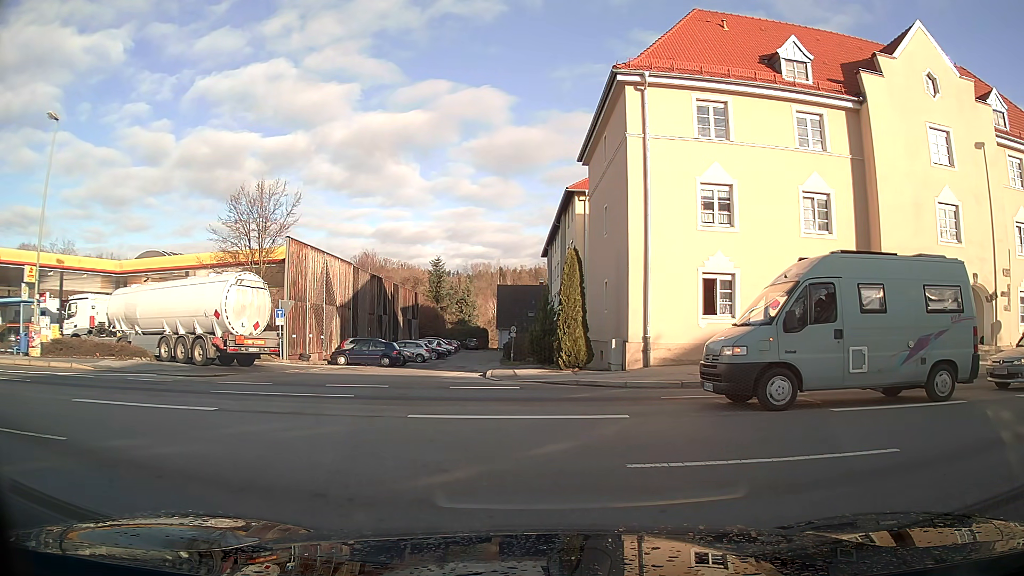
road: residential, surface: asphalt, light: Day
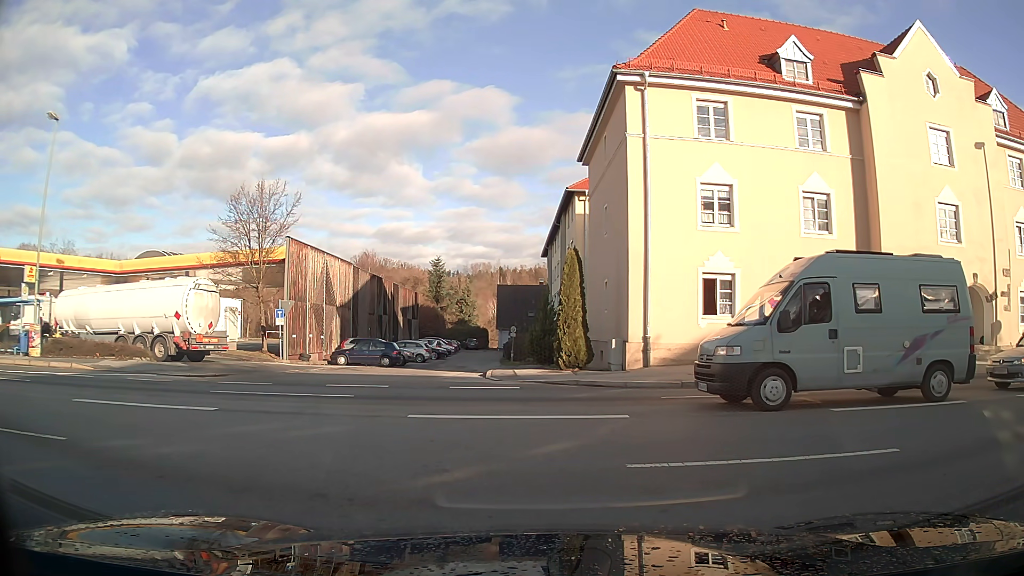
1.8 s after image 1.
(0.0, 0.0) m; 0°
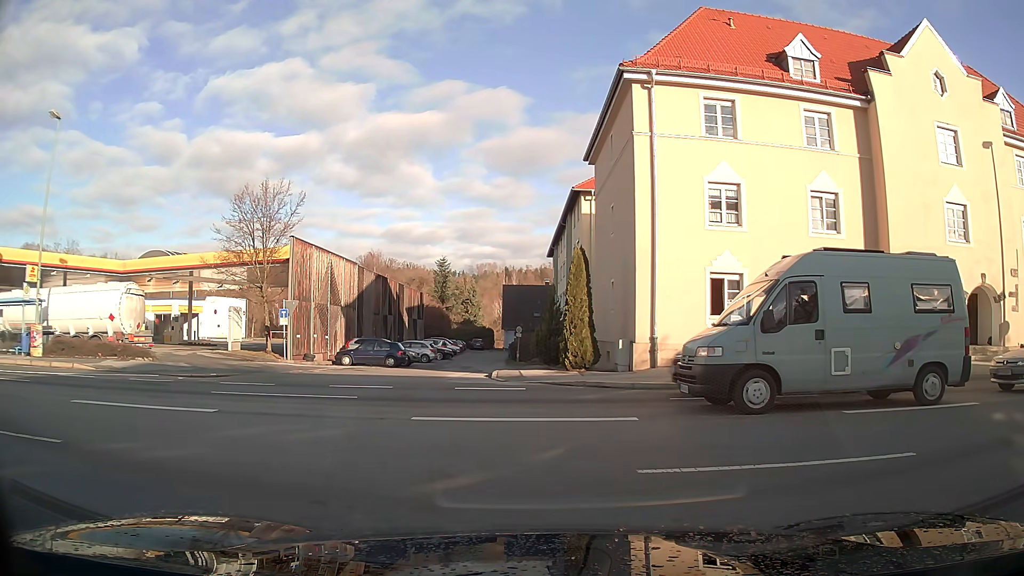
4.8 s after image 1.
(0.0, +0.2) m; 0°
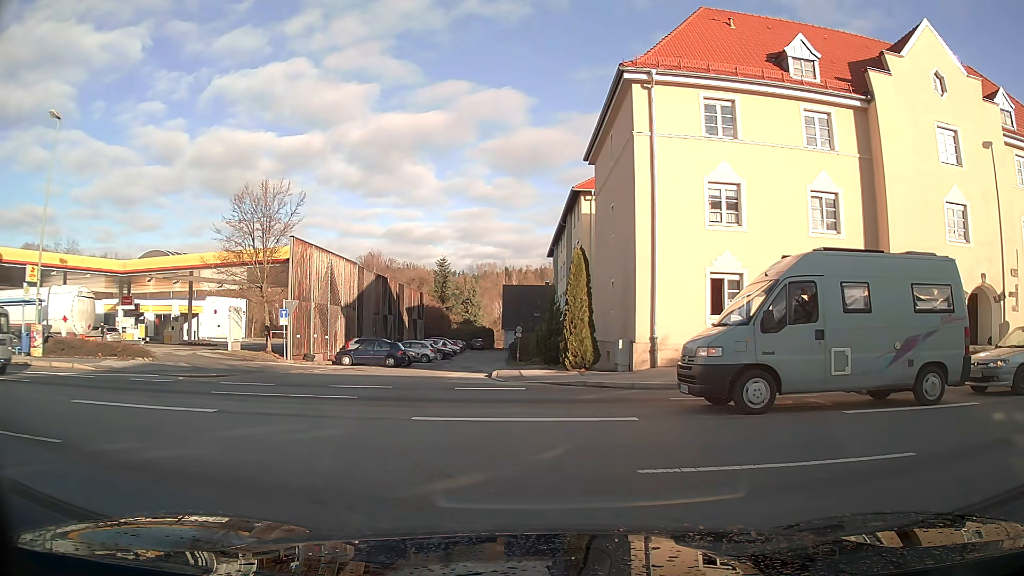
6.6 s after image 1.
(0.0, 0.0) m; 0°
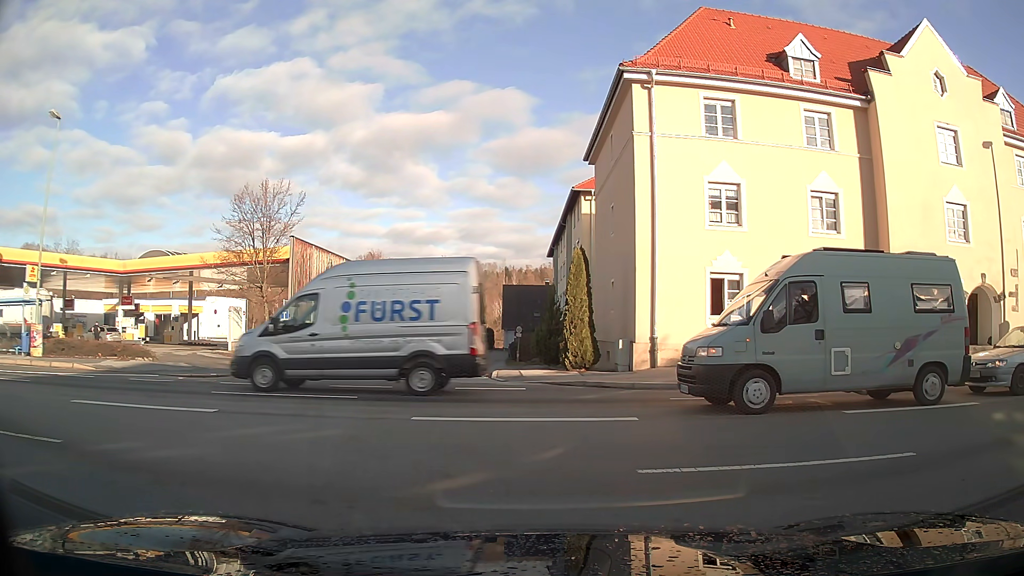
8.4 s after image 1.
(0.0, 0.0) m; 0°
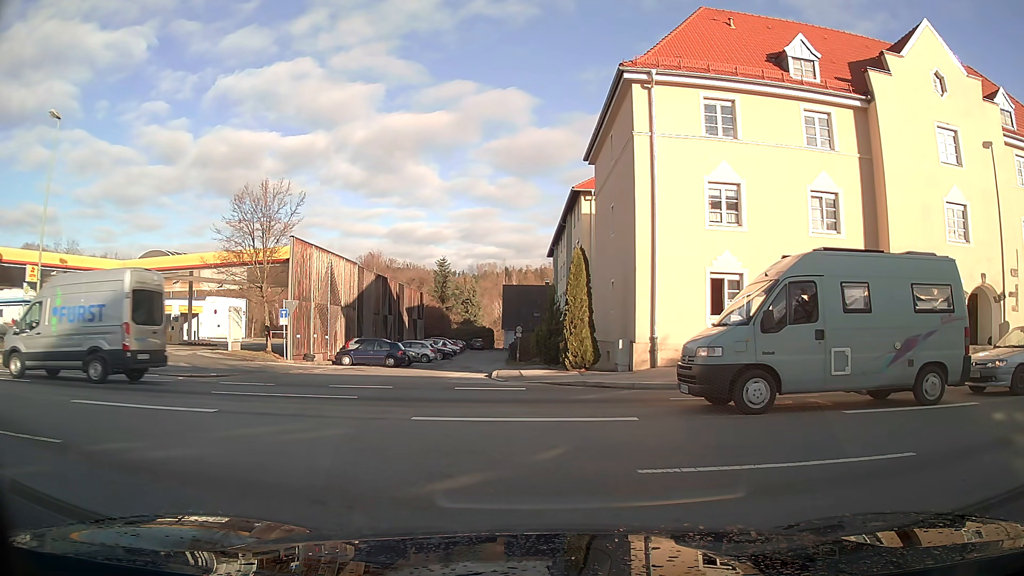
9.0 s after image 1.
(0.0, 0.0) m; 0°
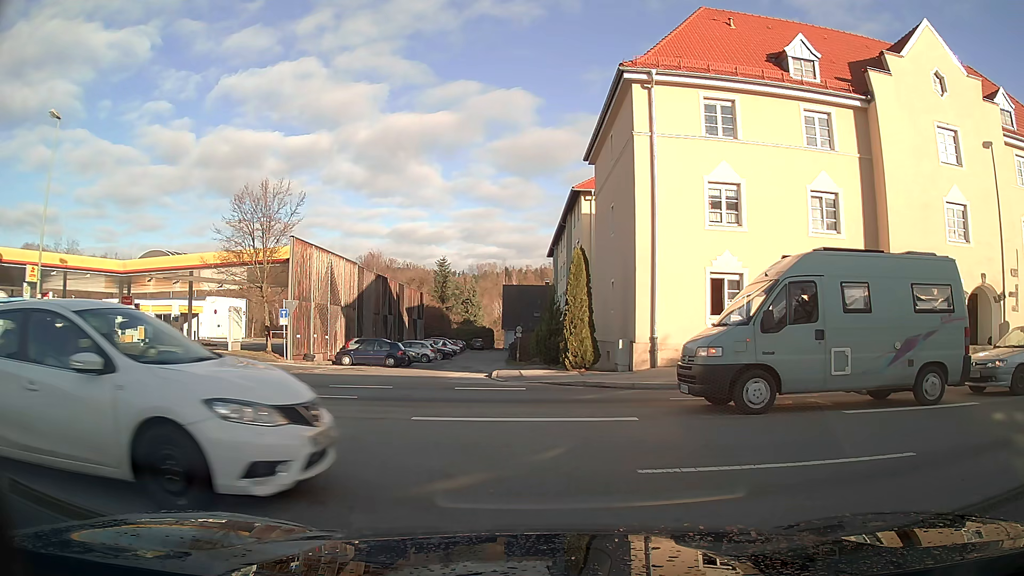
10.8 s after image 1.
(0.0, 0.0) m; 0°
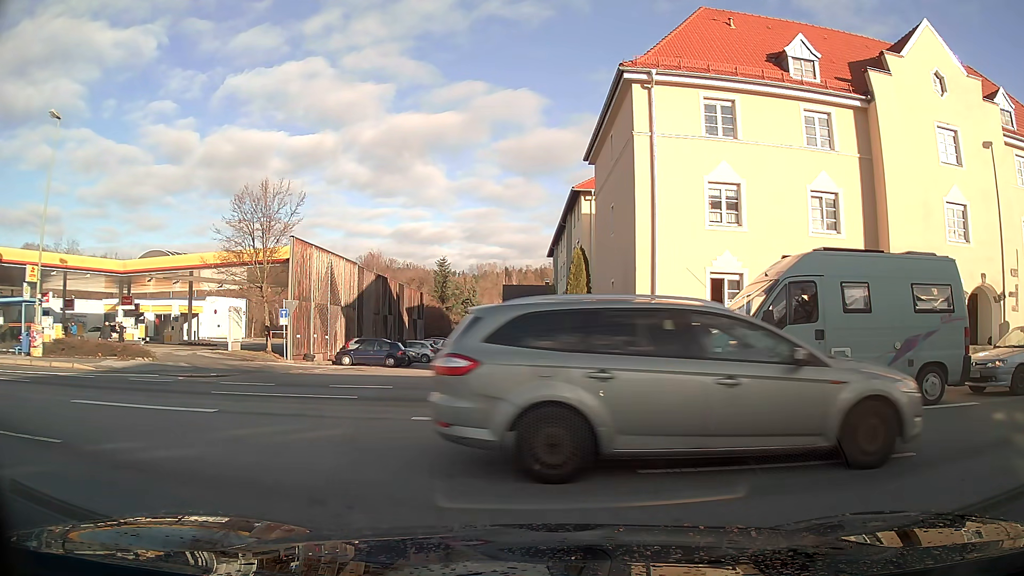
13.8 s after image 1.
(0.0, 0.0) m; 0°
